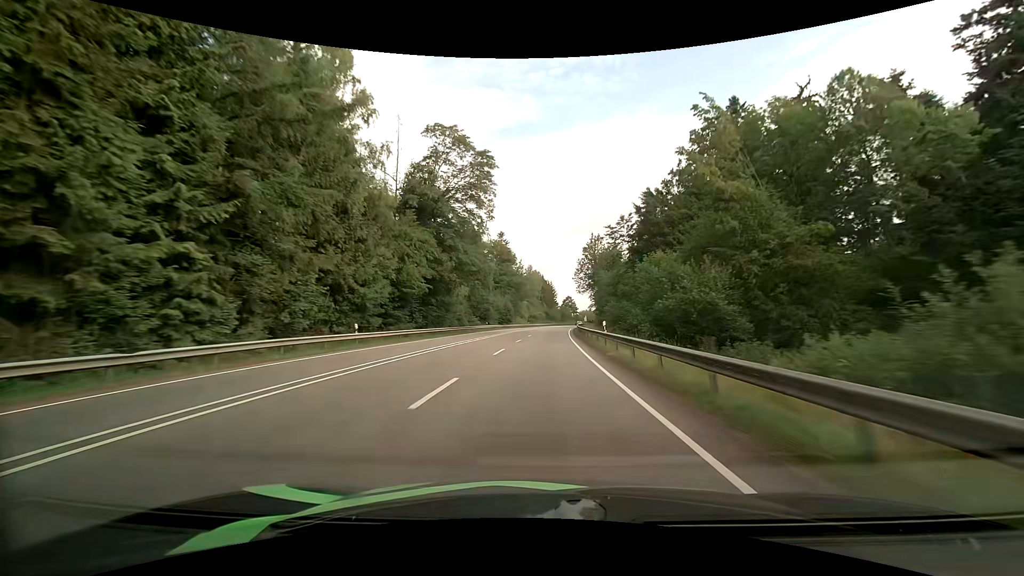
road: primary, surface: asphalt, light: Day
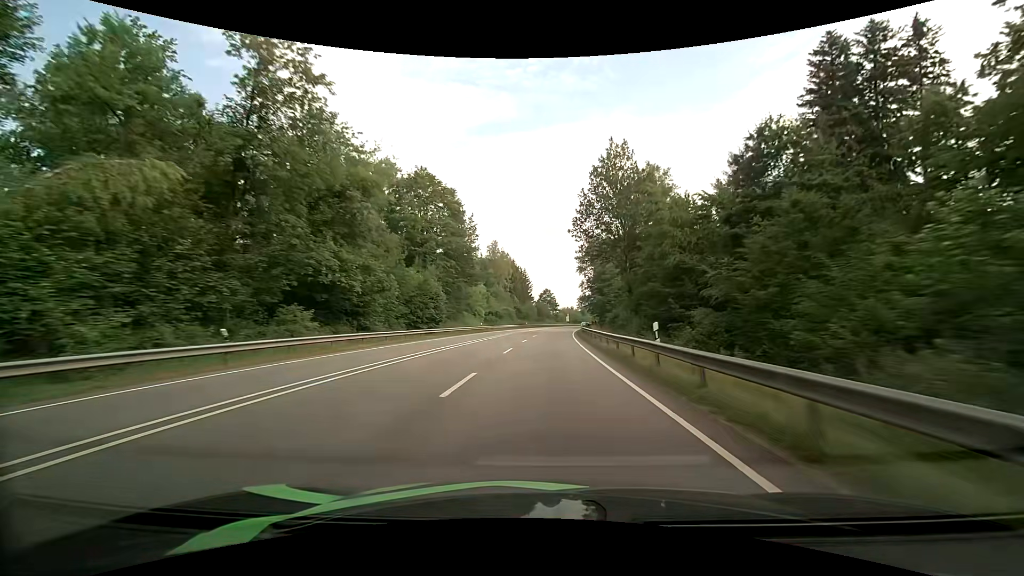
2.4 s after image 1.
(+1.3, +59.6) m; +3°
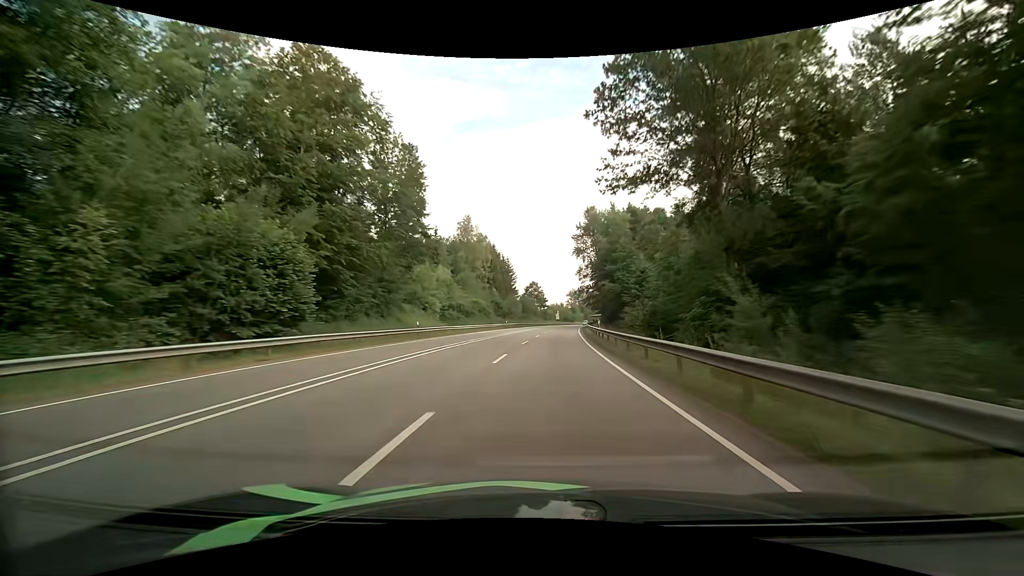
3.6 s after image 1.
(+0.4, +30.0) m; +1°
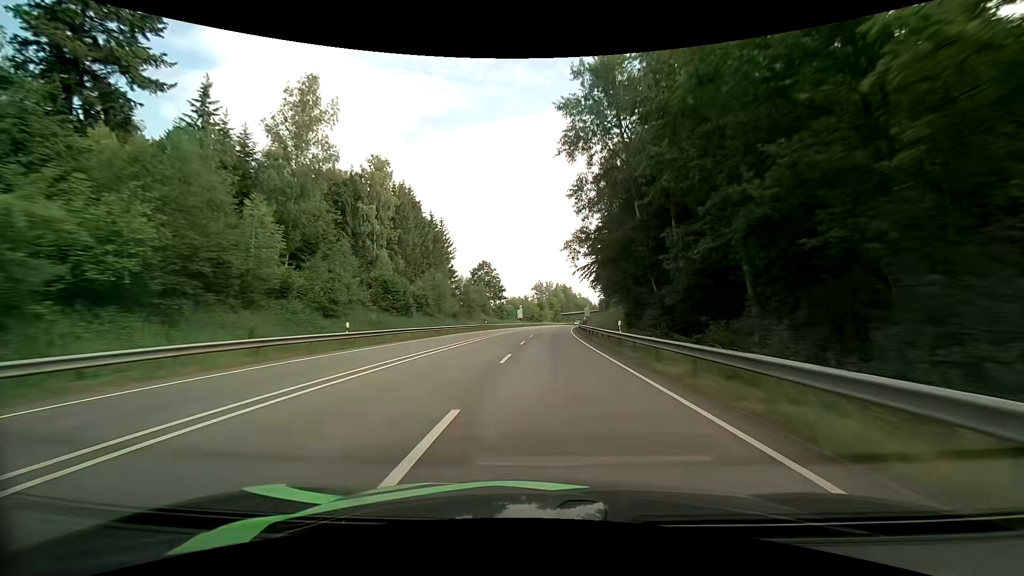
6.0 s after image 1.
(+2.4, +60.6) m; +4°
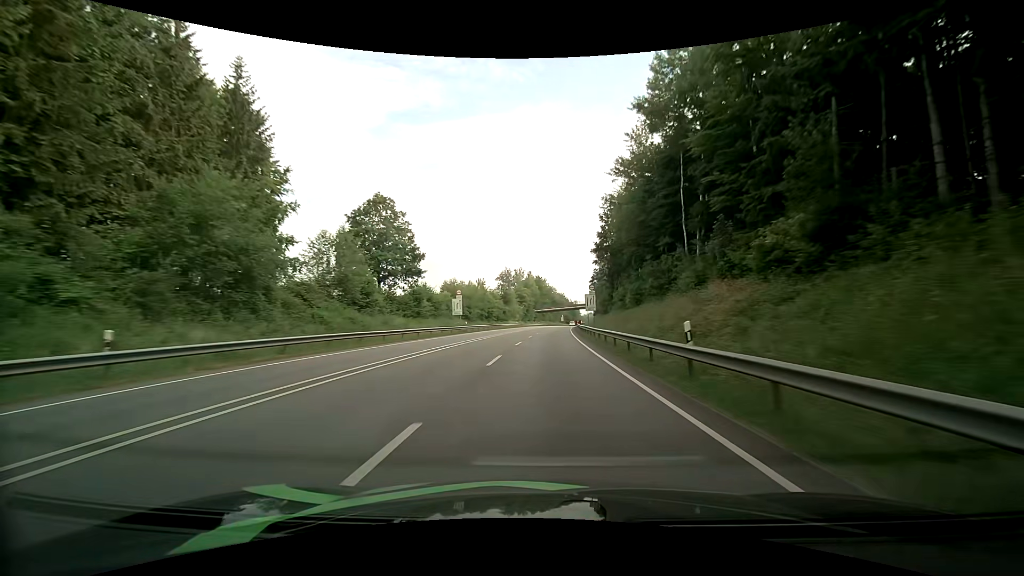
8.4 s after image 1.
(+1.9, +61.6) m; +3°
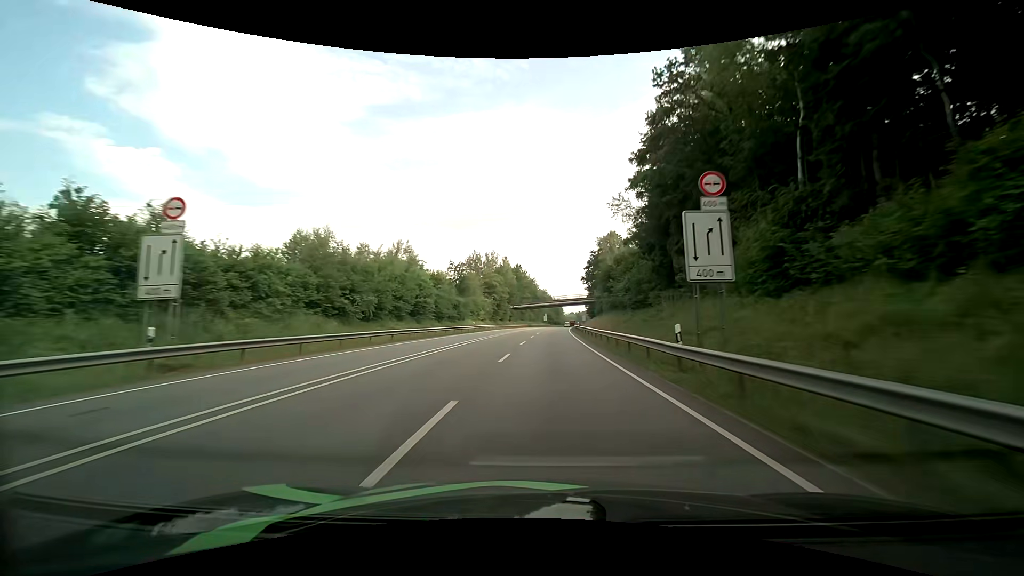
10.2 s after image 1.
(+1.1, +46.9) m; +2°
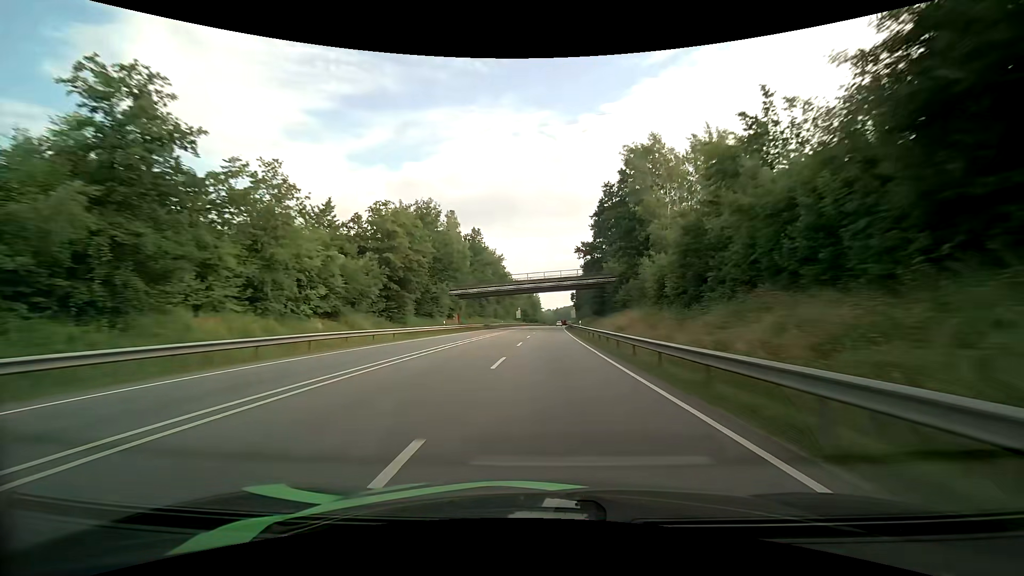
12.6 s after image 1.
(+1.5, +63.3) m; +3°
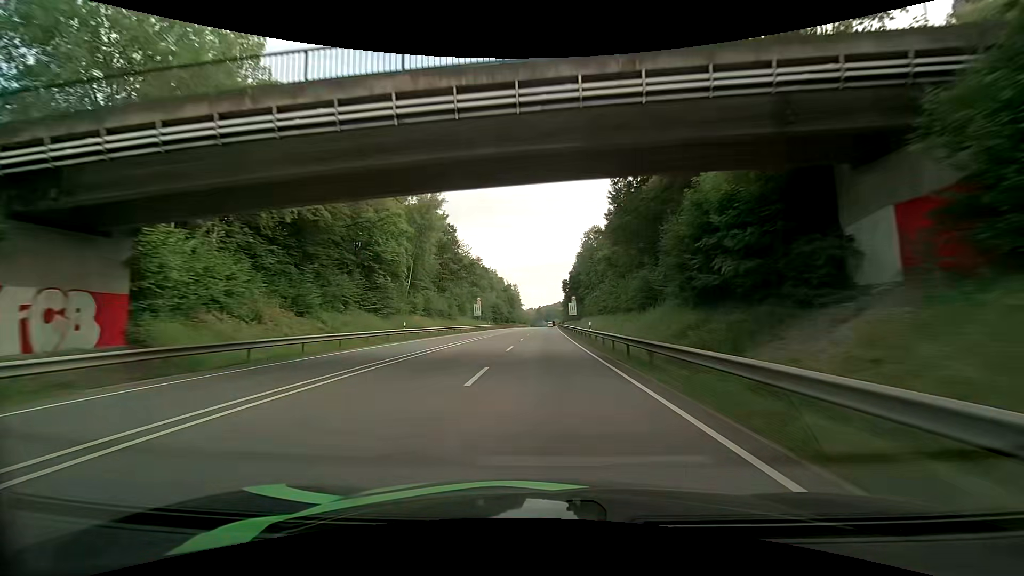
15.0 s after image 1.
(+1.4, +64.0) m; +2°
(0, +10) (0, +20) (0, +30) (0, +40) (+1, +50) (+1, +60) (+1, +70) (+1, +80) (+1, +90) (+1, +100) m
